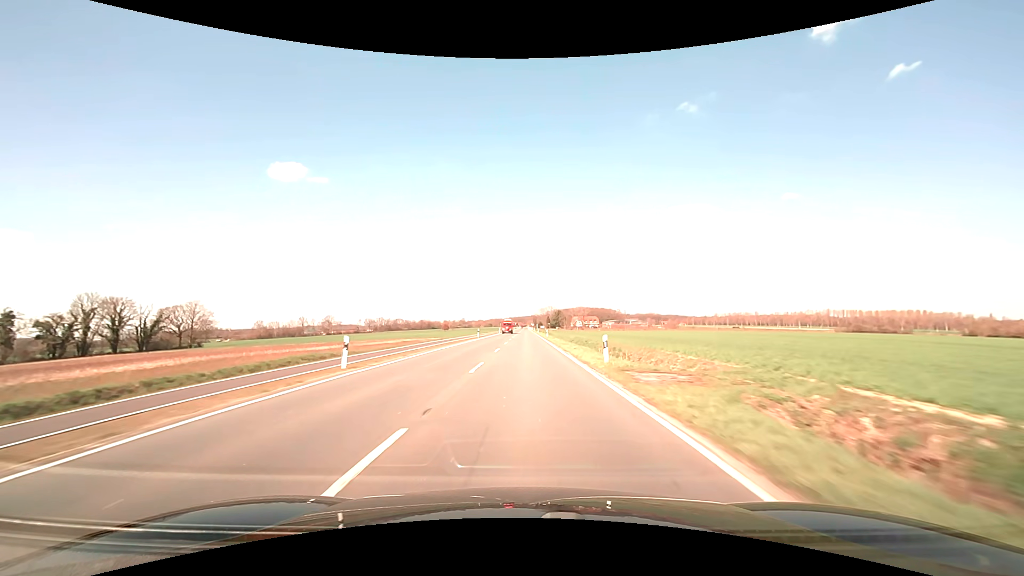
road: secondary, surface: asphalt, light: Day
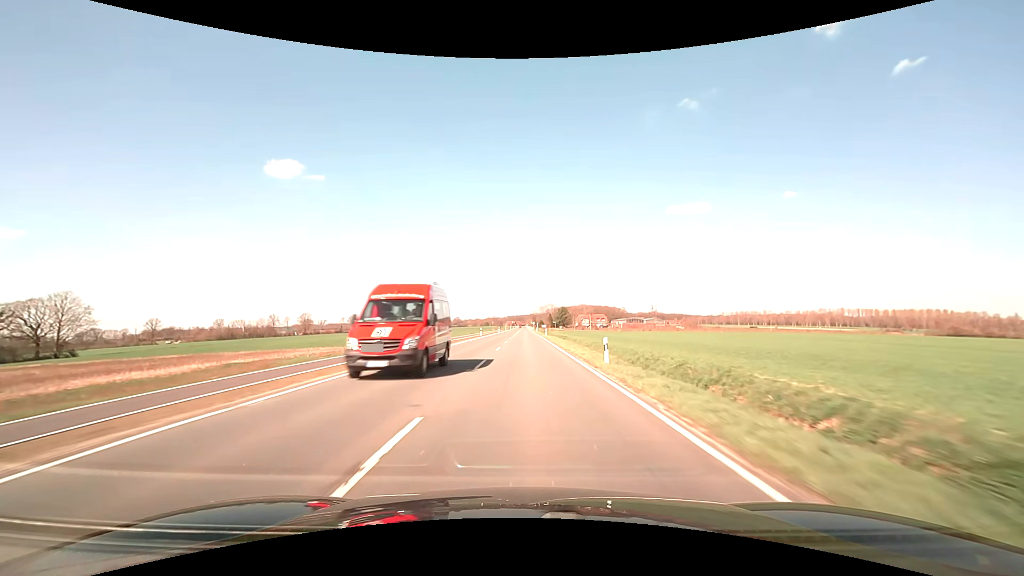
(0.0, +47.6) m; 0°
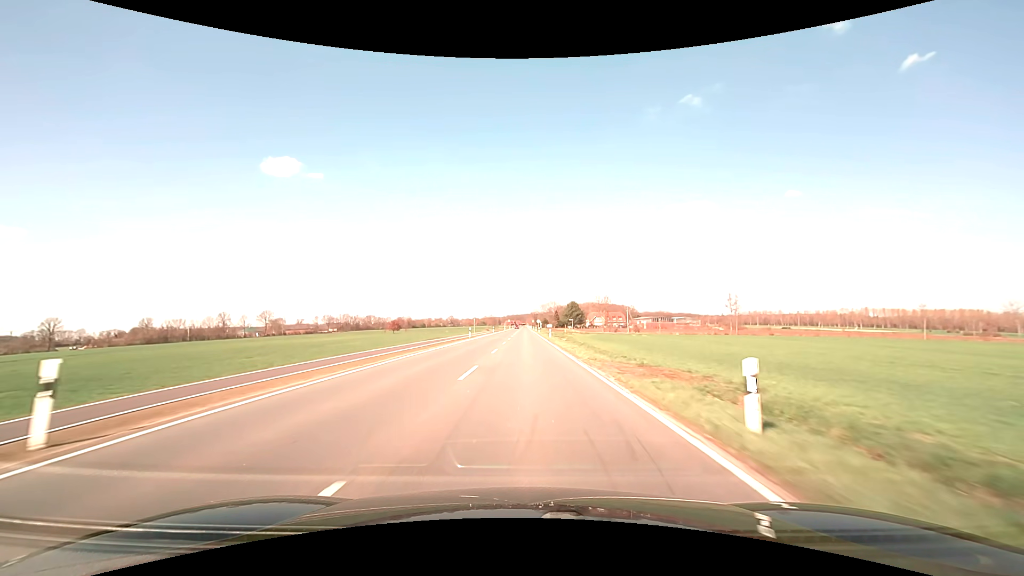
(+0.2, +63.3) m; 0°
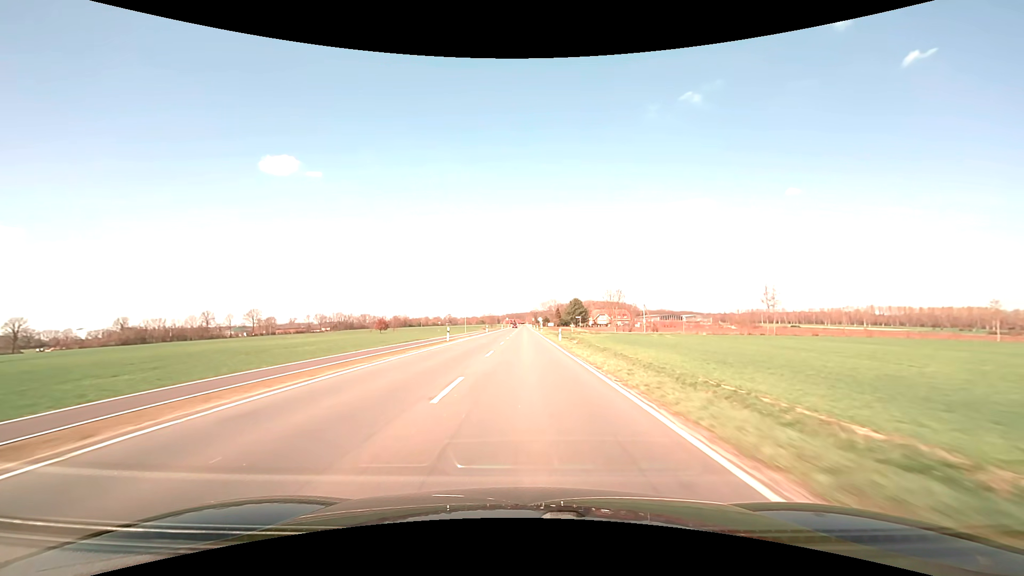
(0.0, +15.8) m; 0°
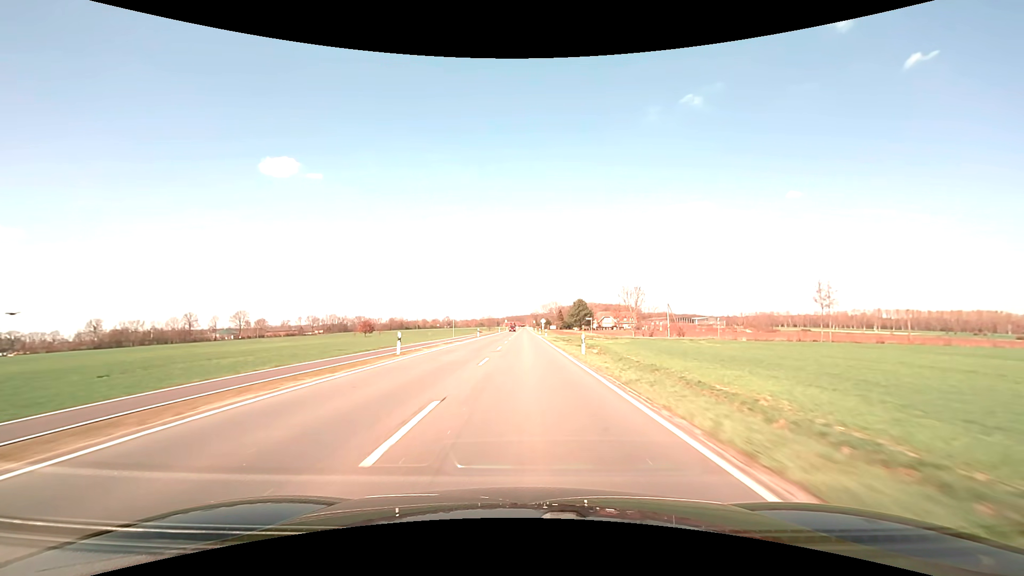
(0.0, +15.8) m; 0°
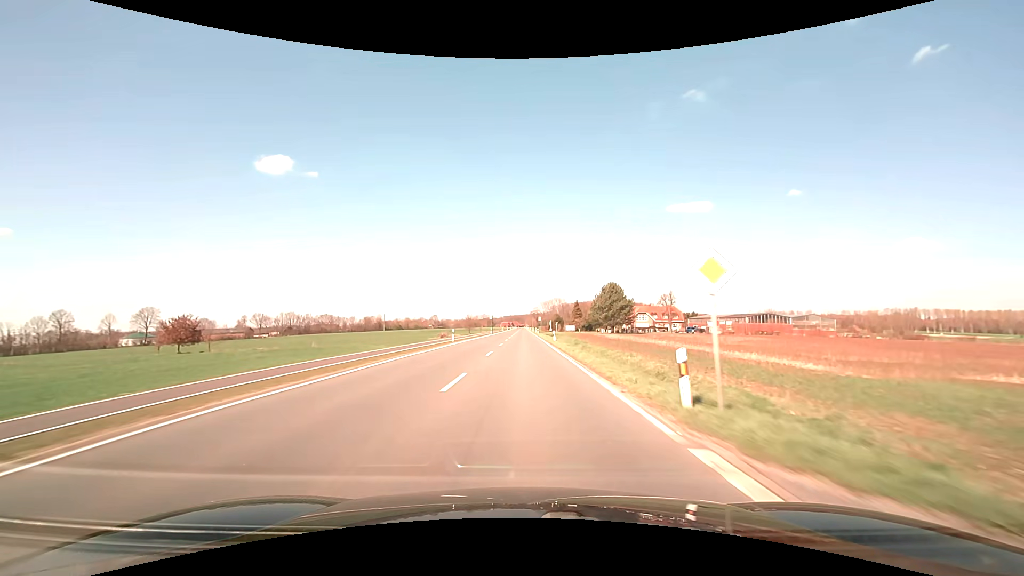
(+0.2, +79.1) m; 0°
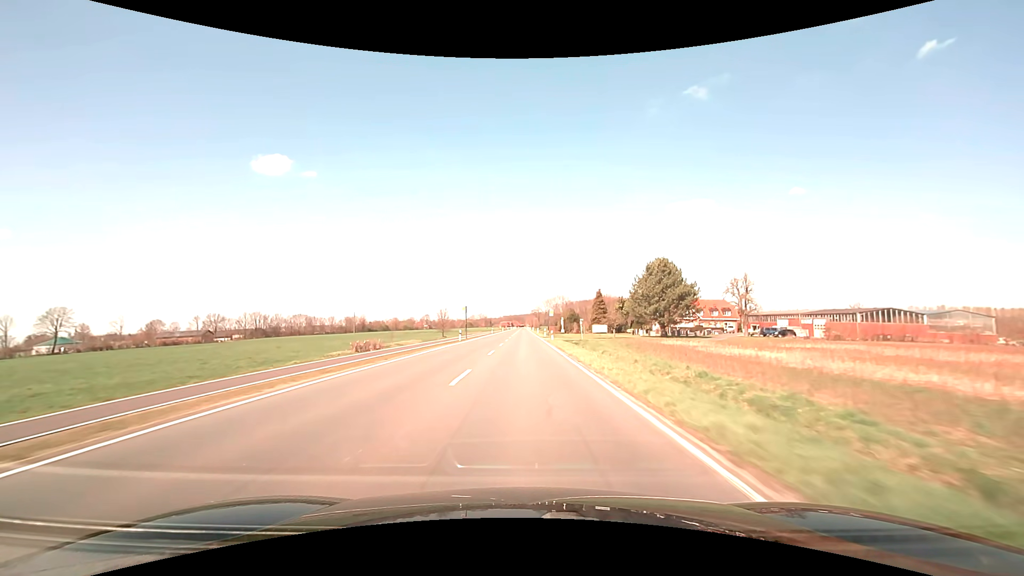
(-0.1, +47.4) m; 0°
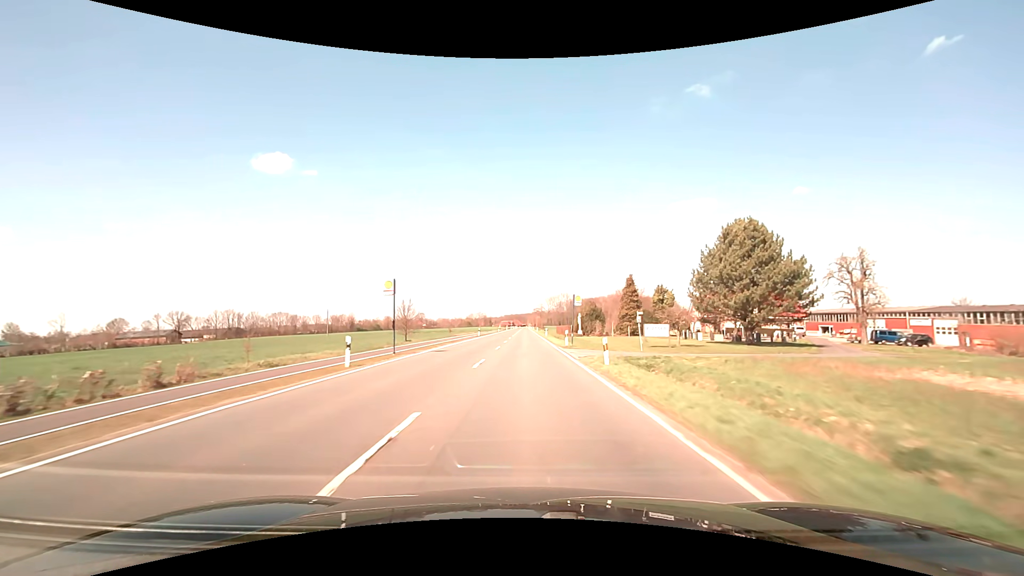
(-0.1, +31.6) m; 0°
(0, +10) (0, +20) (0, +30) (0, +40) (0, +50) (0, +60) (0, +70) (0, +80) (0, +90) (0, +100) m
